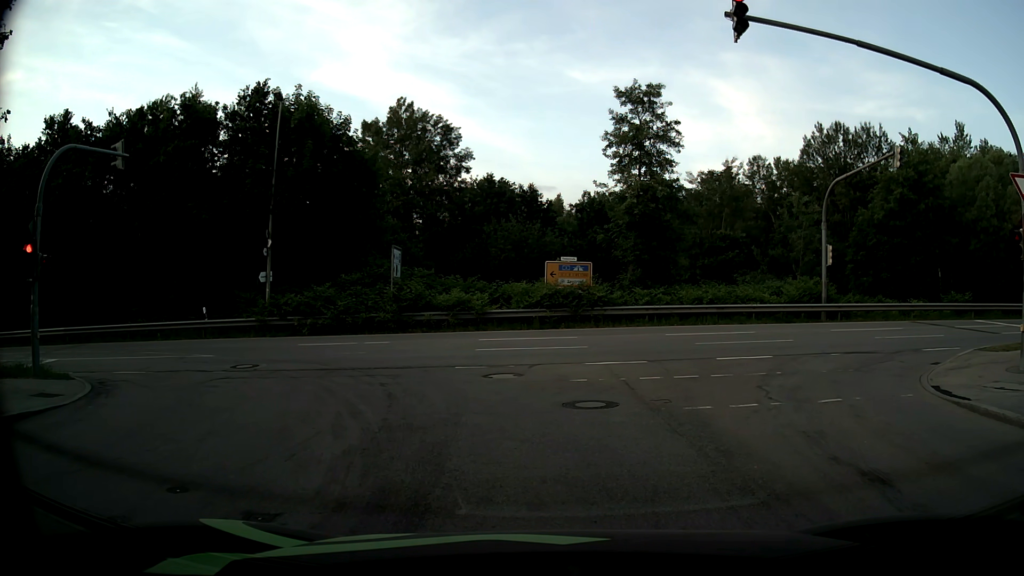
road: residential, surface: asphalt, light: Day
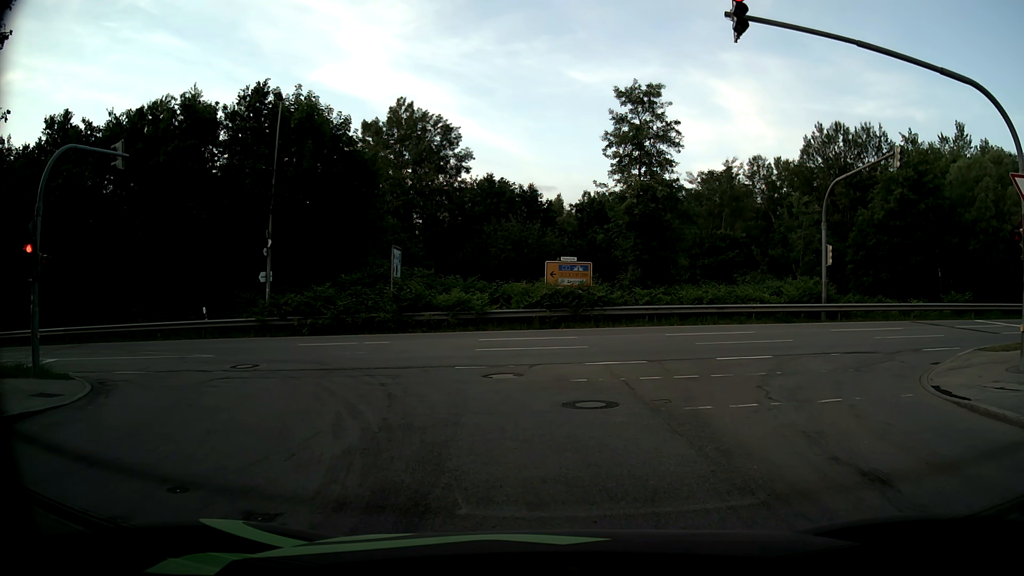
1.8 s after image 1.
(0.0, 0.0) m; 0°
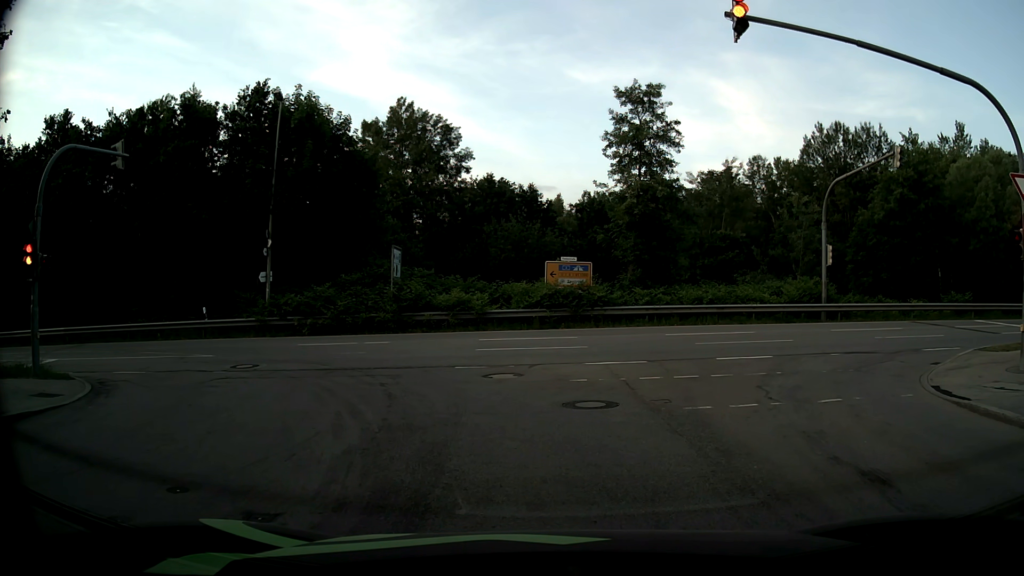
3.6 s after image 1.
(0.0, 0.0) m; 0°
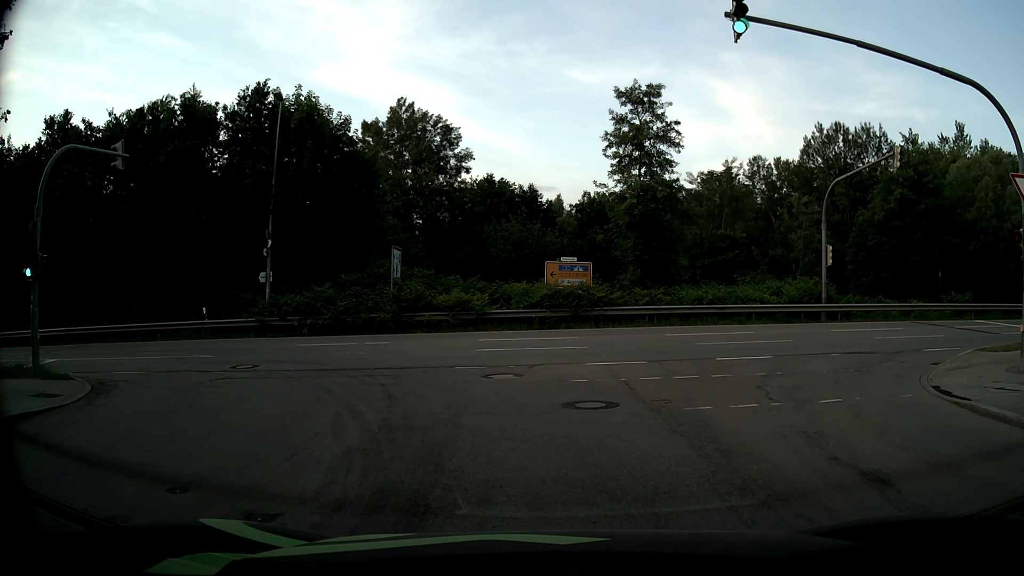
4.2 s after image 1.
(0.0, 0.0) m; 0°
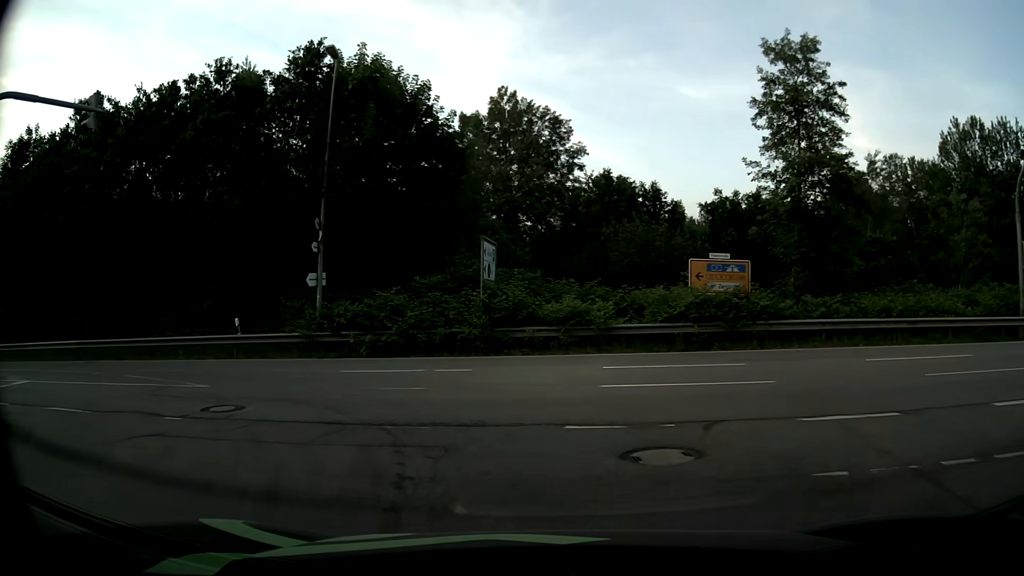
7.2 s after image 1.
(-0.5, +7.5) m; -10°
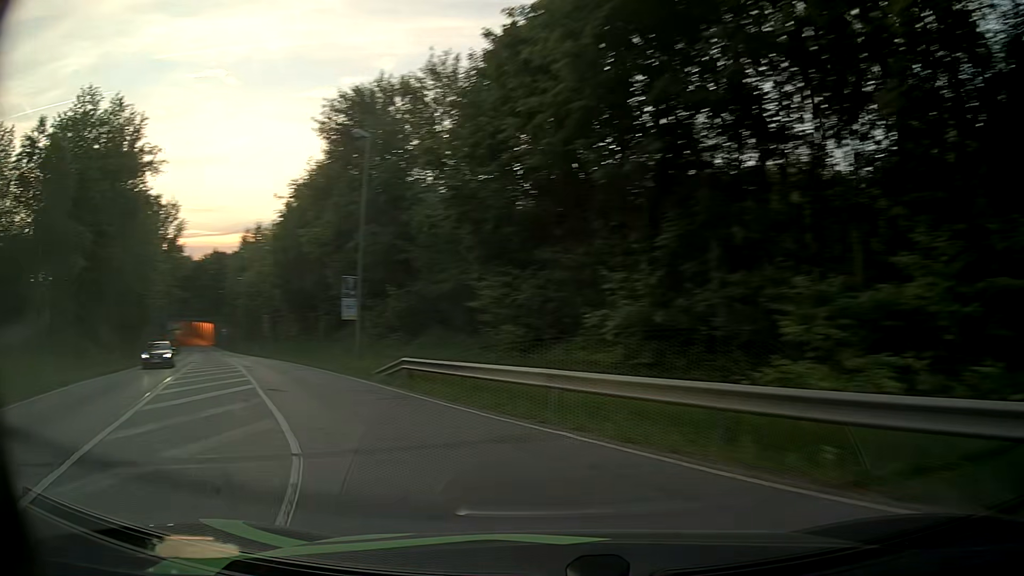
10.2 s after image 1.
(-7.3, +16.0) m; -56°
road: secondary
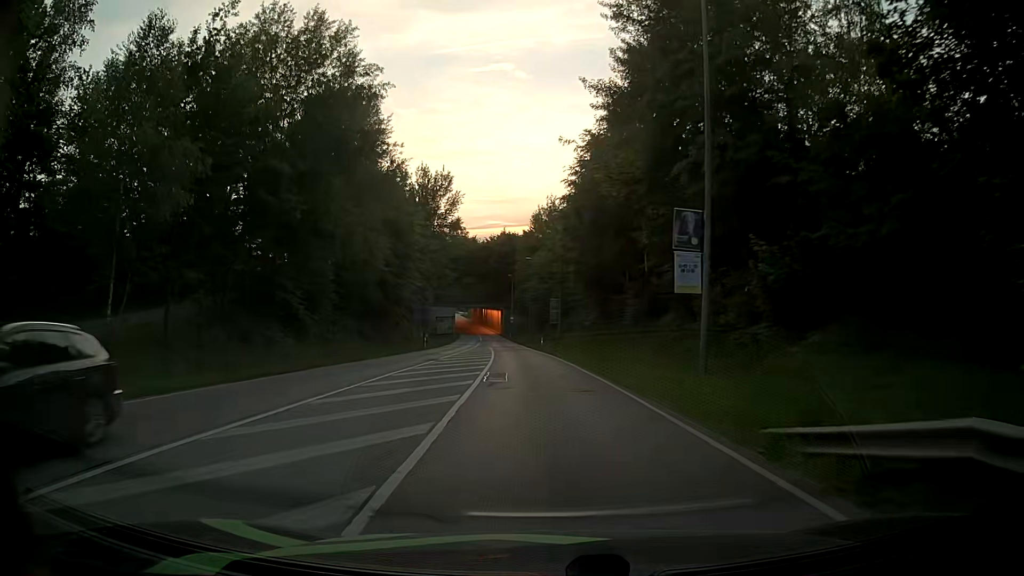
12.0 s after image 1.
(-4.2, +14.1) m; -26°
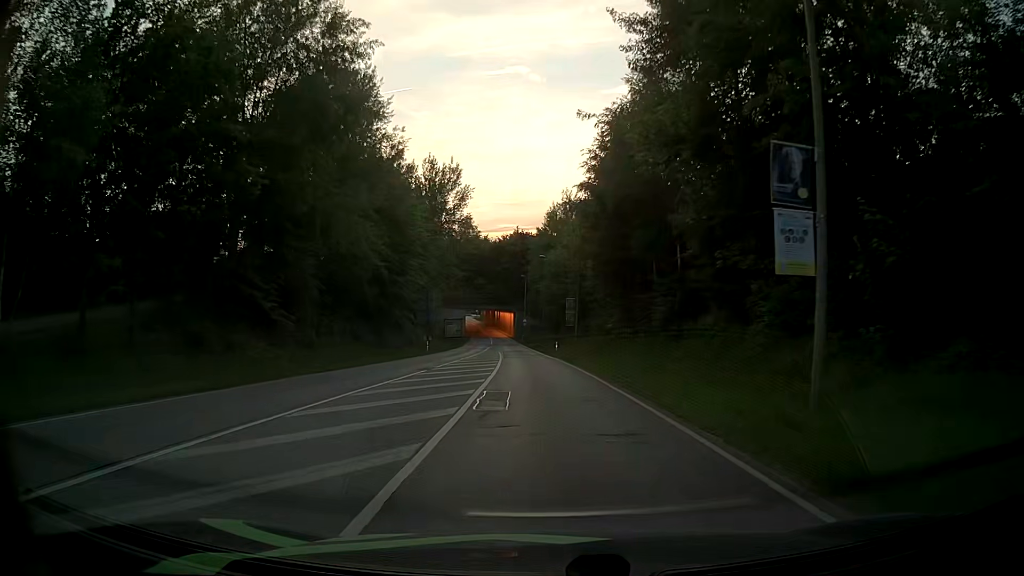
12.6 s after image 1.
(-0.1, +5.9) m; -2°
(0, +10) (0, +20) (-1, +30) (-1, +40) (-2, +50) (-2, +60) (-3, +70) (-4, +80) (-5, +90) (-6, +100) m
